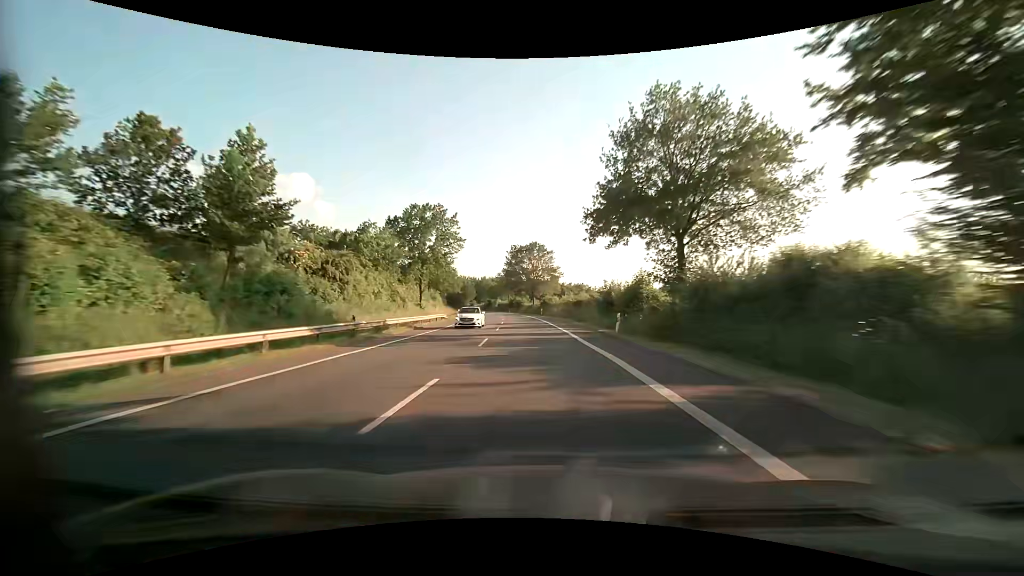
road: primary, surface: asphalt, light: Day
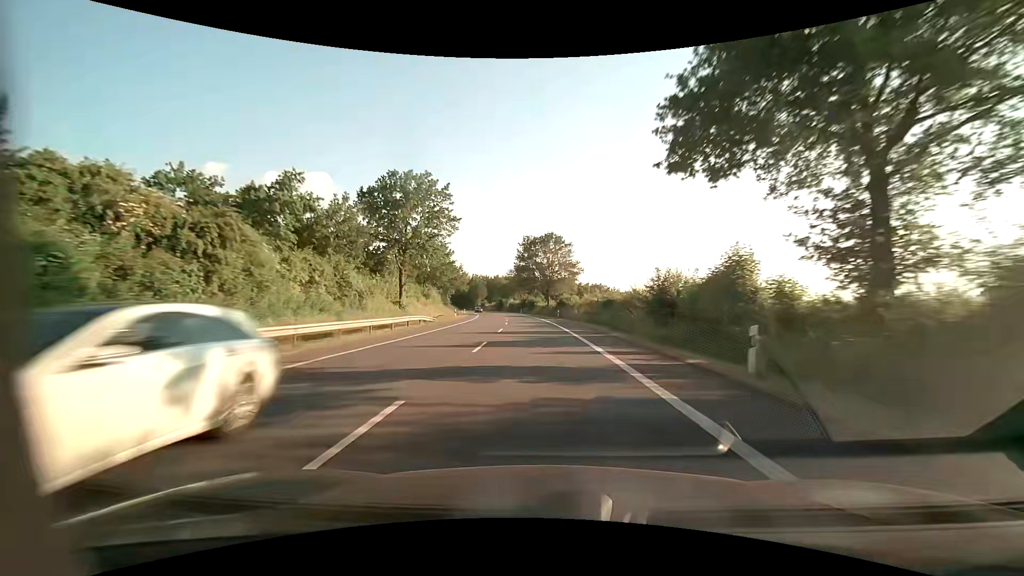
(-0.2, +14.5) m; -2°
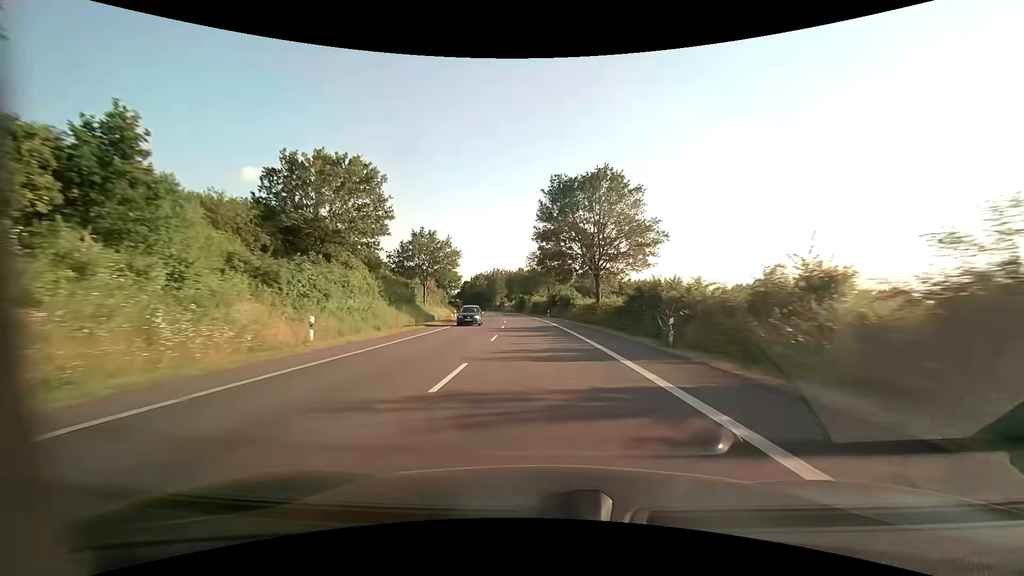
(-1.3, +43.6) m; -3°
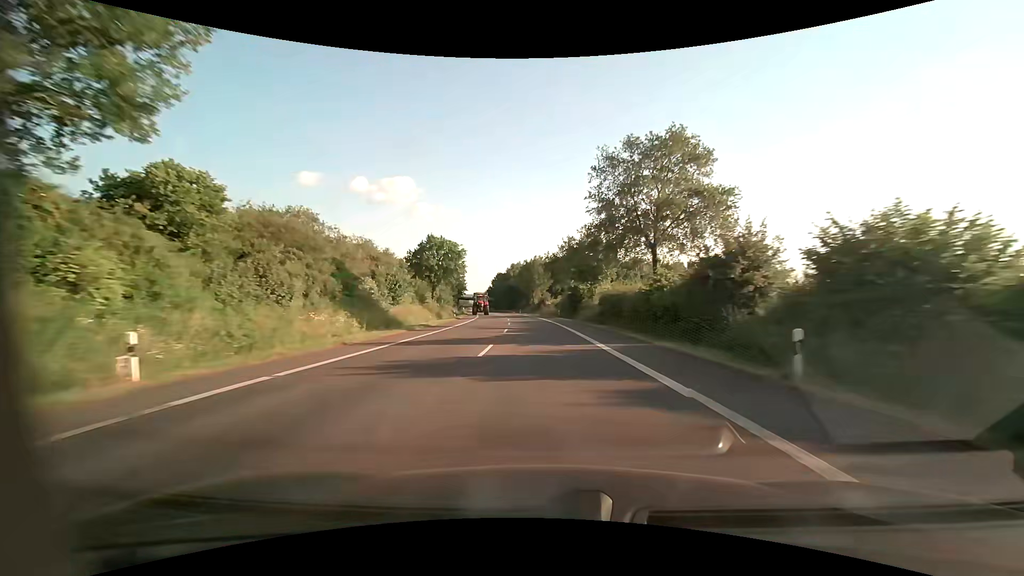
(-3.0, +58.1) m; -5°
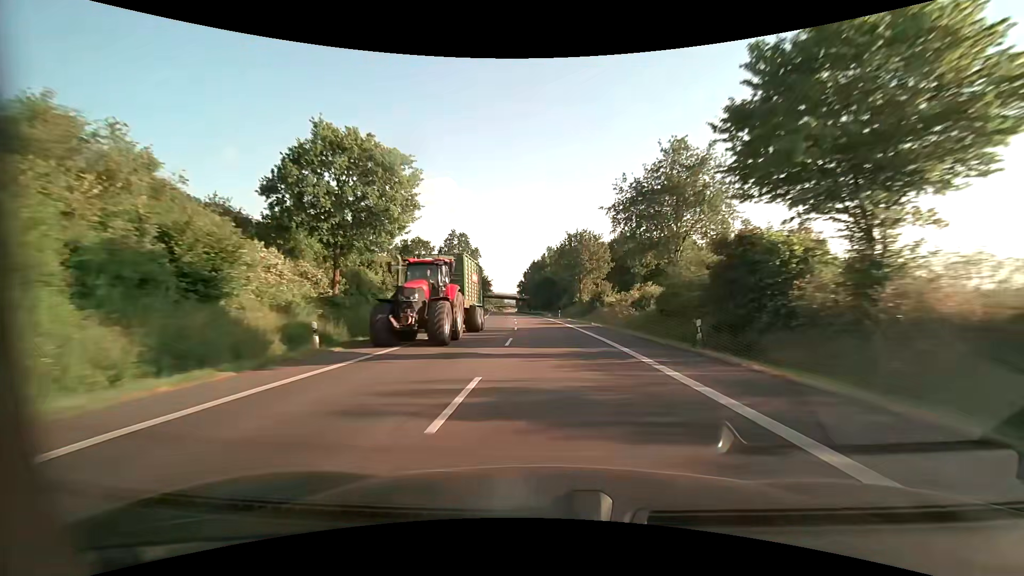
(-1.9, +43.7) m; -5°
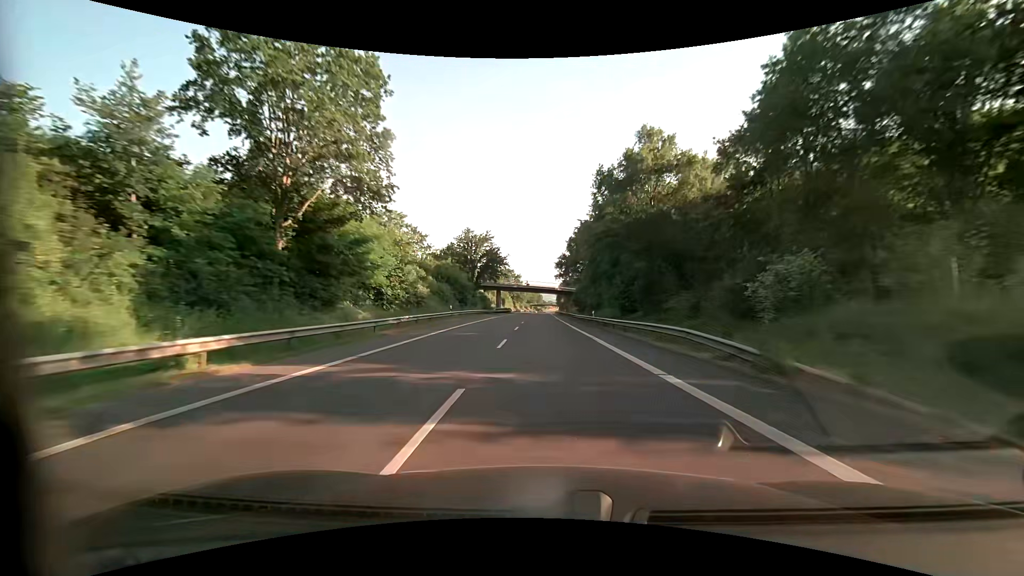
(-3.4, +73.1) m; -4°
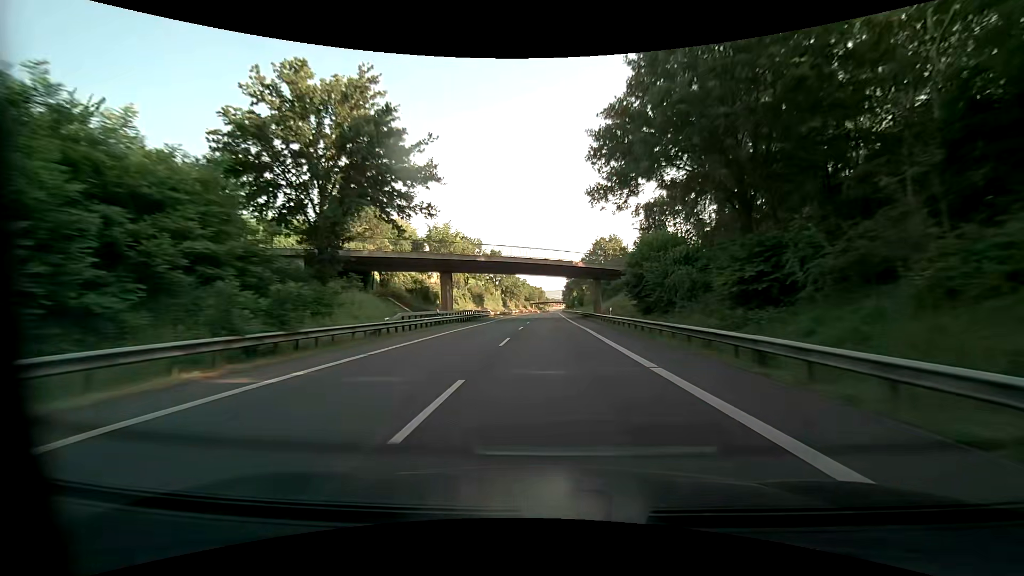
(-0.9, +59.0) m; -1°
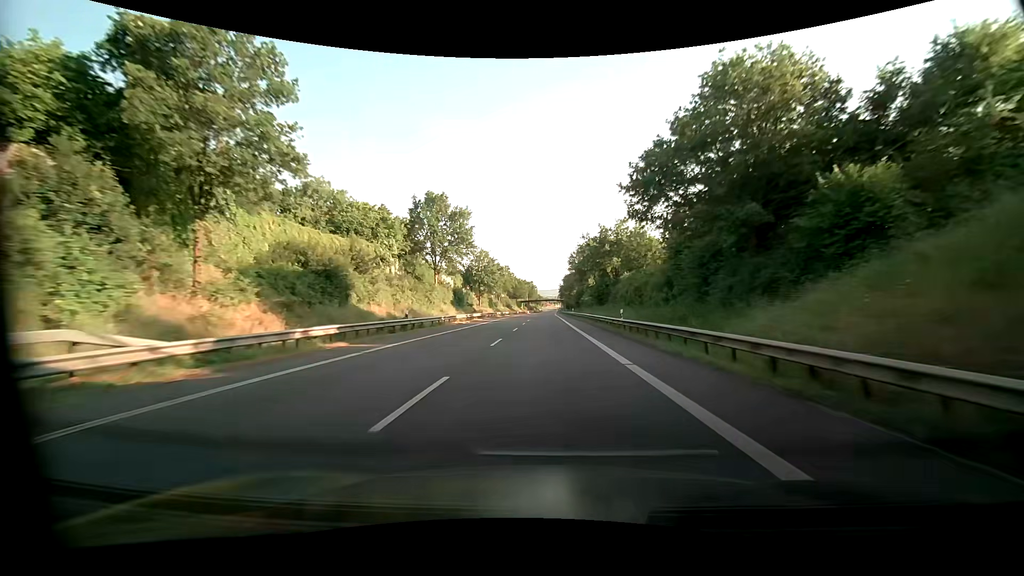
(+0.7, +59.4) m; +1°
(0, +10) (0, +20) (0, +30) (0, +40) (0, +50) (0, +60) (0, +70) (0, +80) (0, +90) (0, +100) m
